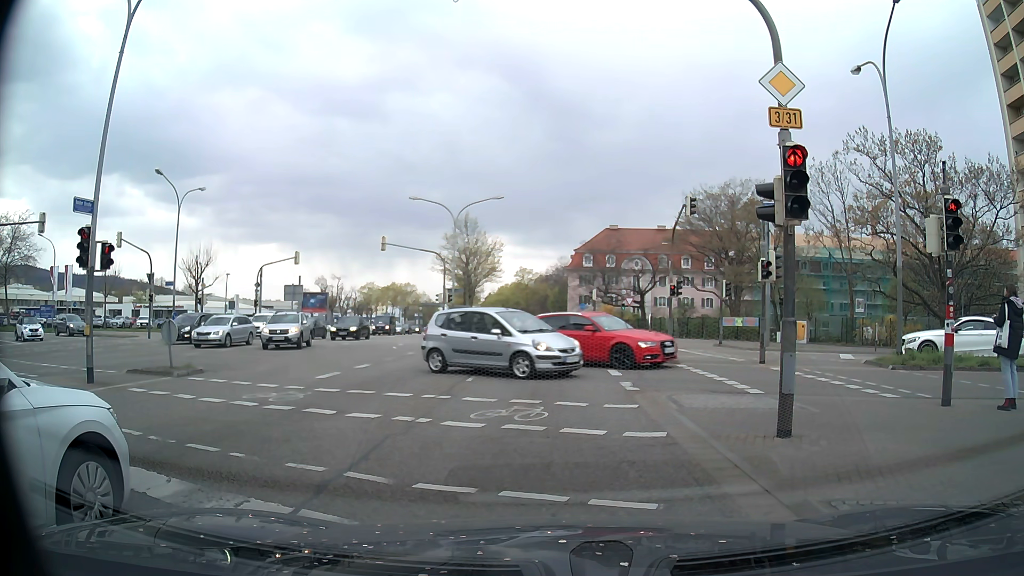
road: primary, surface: asphalt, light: Day
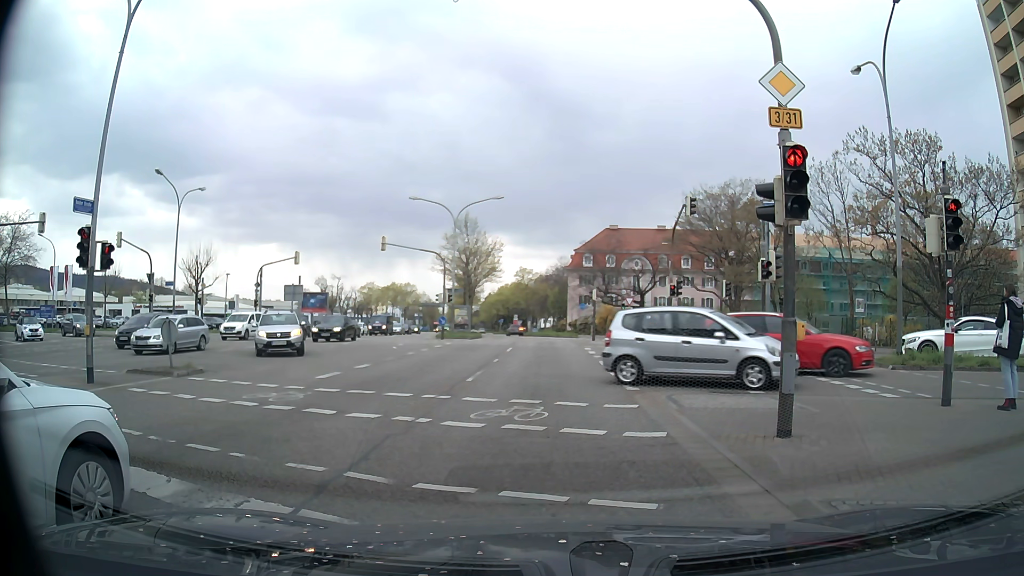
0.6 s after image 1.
(0.0, 0.0) m; 0°
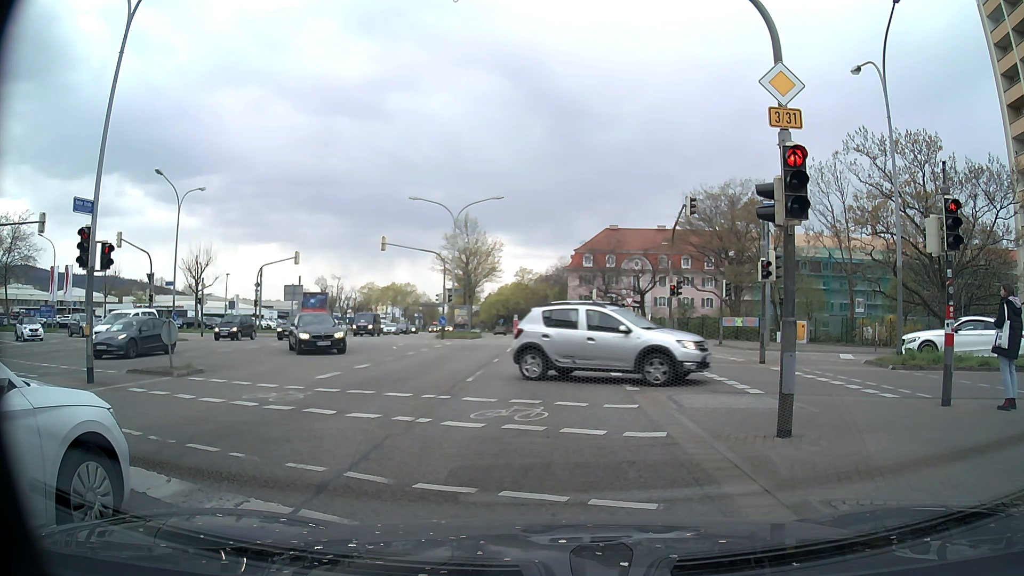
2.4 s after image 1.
(0.0, 0.0) m; 0°
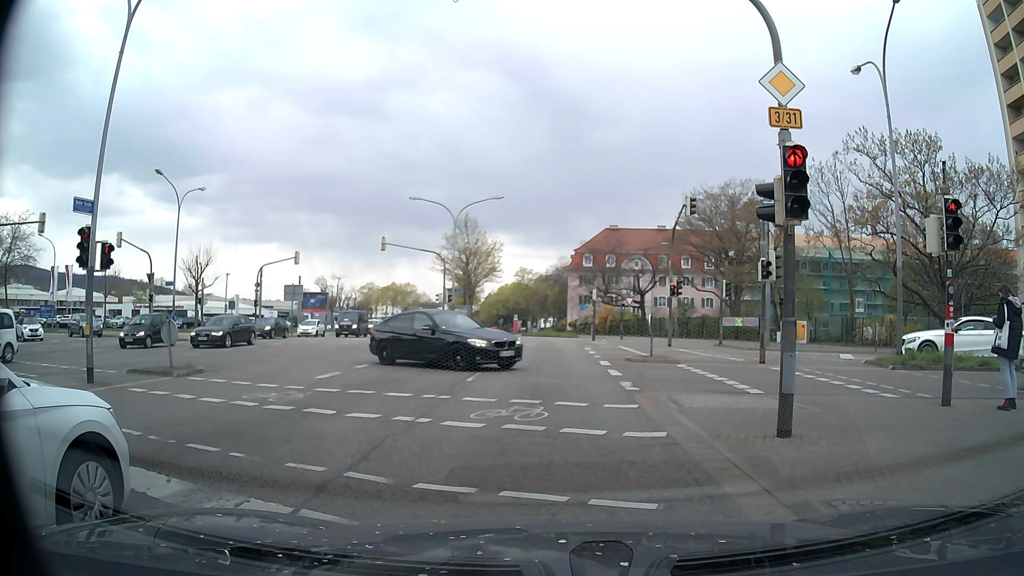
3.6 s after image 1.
(0.0, 0.0) m; 0°
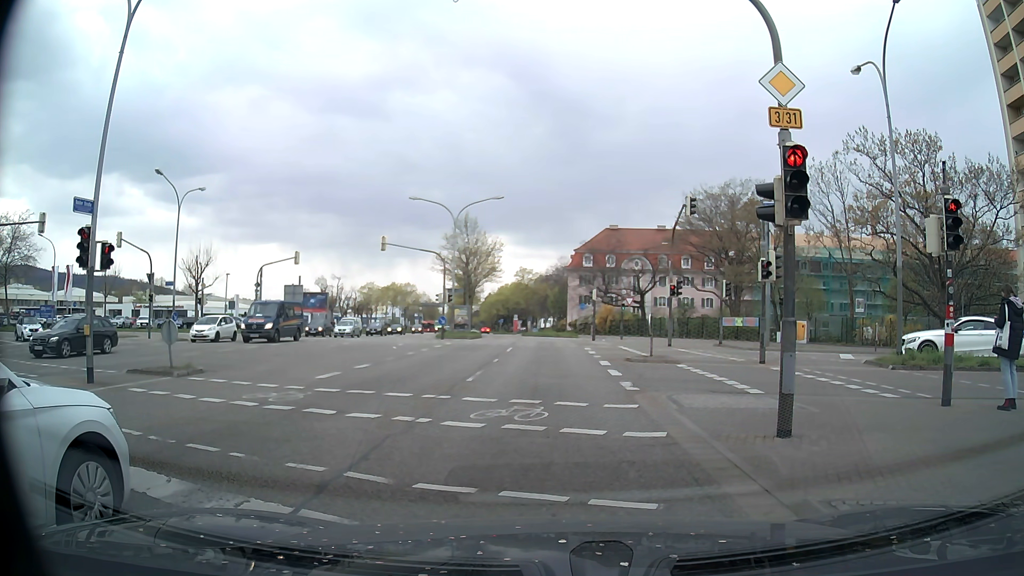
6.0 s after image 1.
(0.0, 0.0) m; 0°
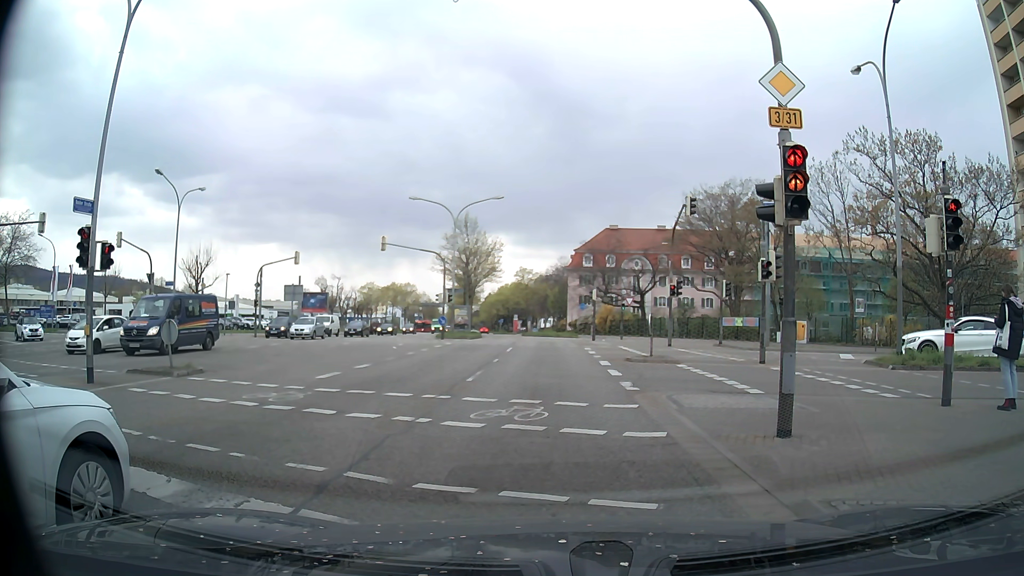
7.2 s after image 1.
(0.0, 0.0) m; 0°
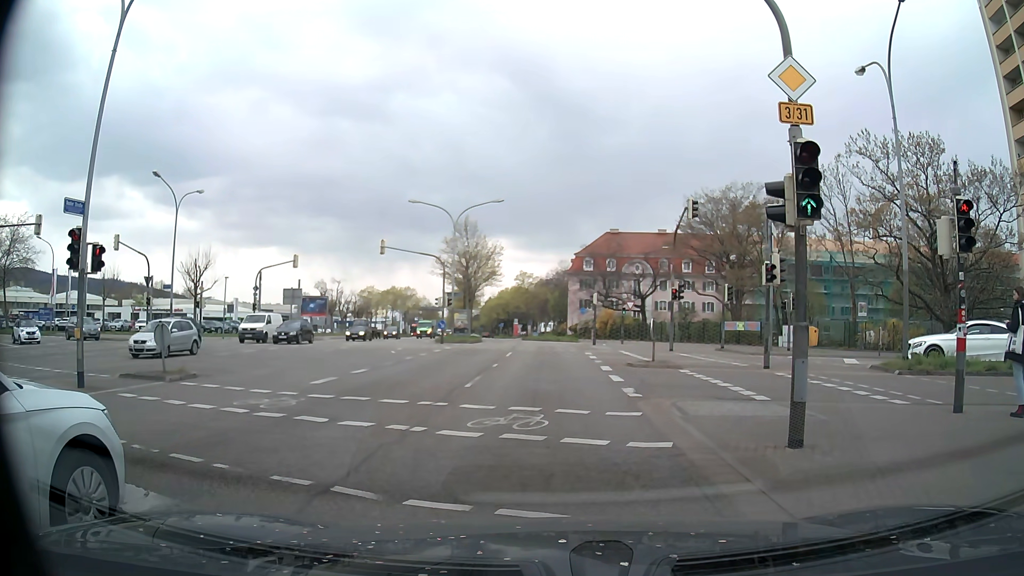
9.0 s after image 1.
(0.0, +0.4) m; 0°
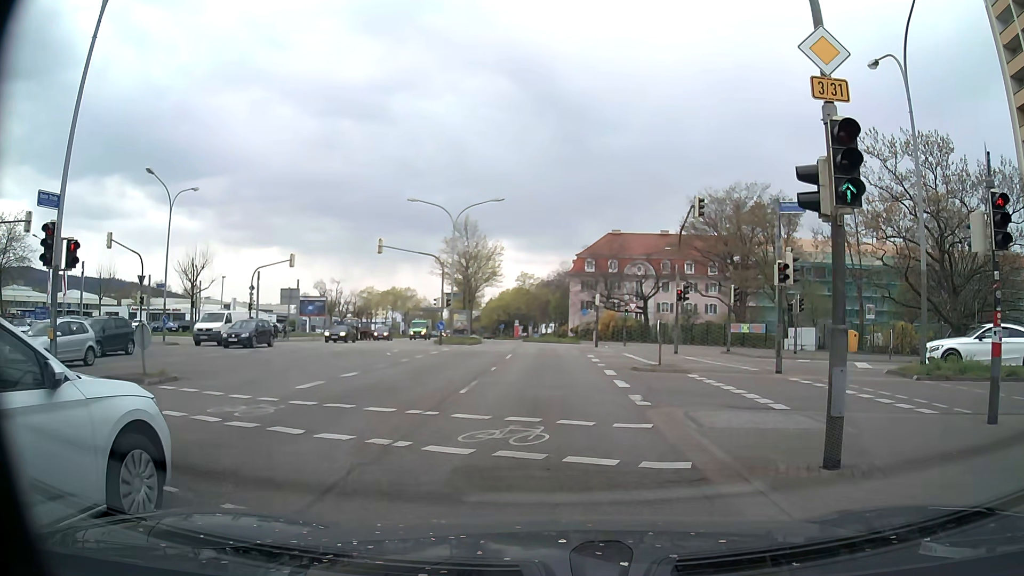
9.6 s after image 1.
(0.0, +1.1) m; 0°
(0, +10) (0, +20) (0, +30) (0, +40) (0, +50) (-1, +60) (-2, +70) (-3, +80) (-5, +90) (-6, +100) m
